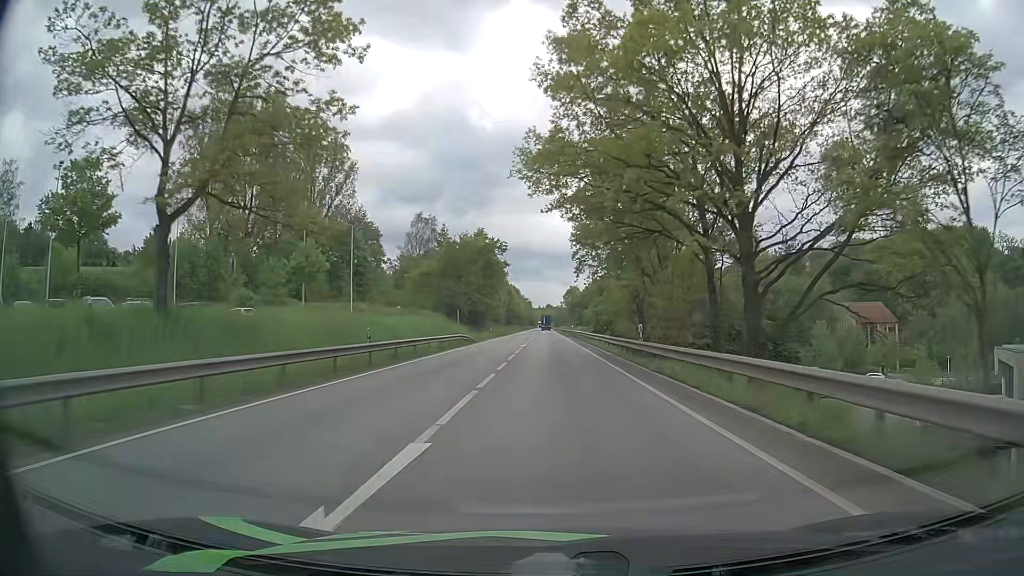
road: primary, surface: asphalt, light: Day
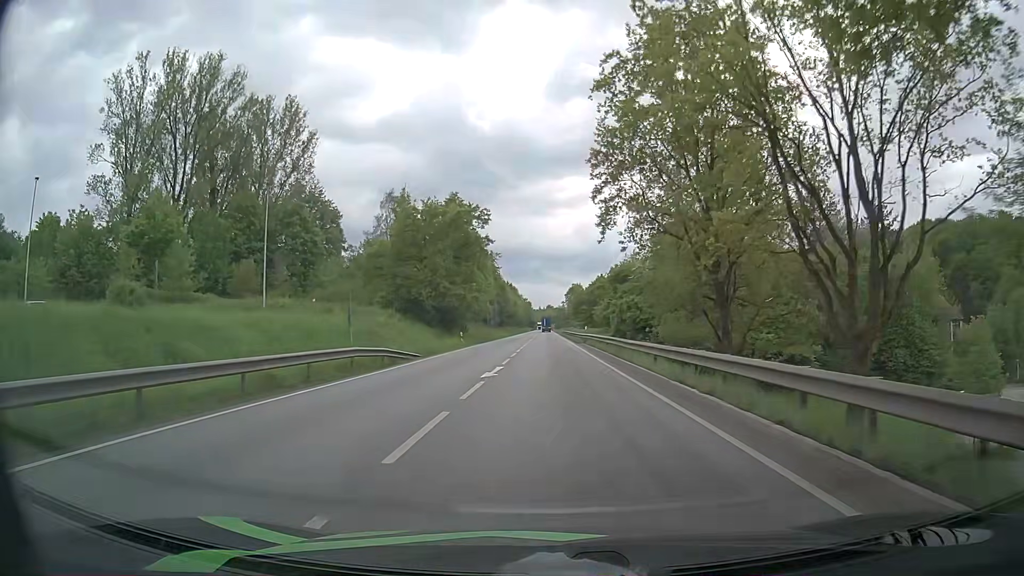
(-0.1, +26.3) m; 0°
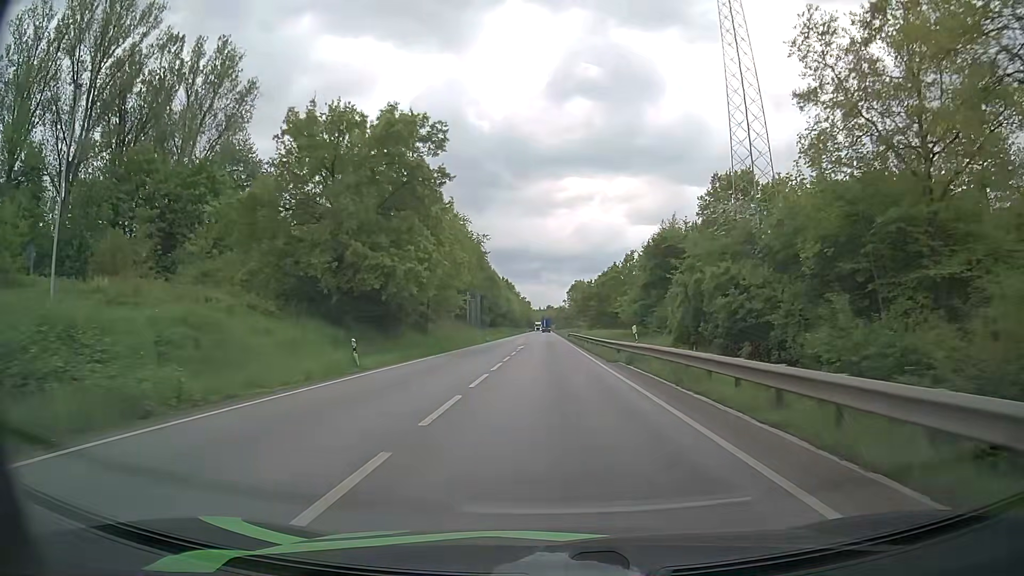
(-0.1, +27.8) m; 0°
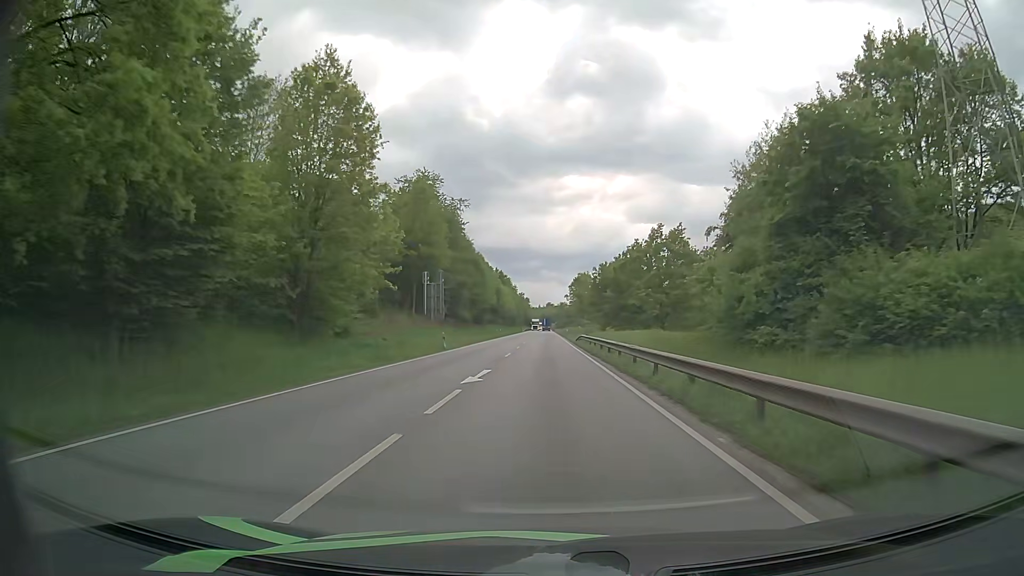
(-0.1, +29.1) m; 0°
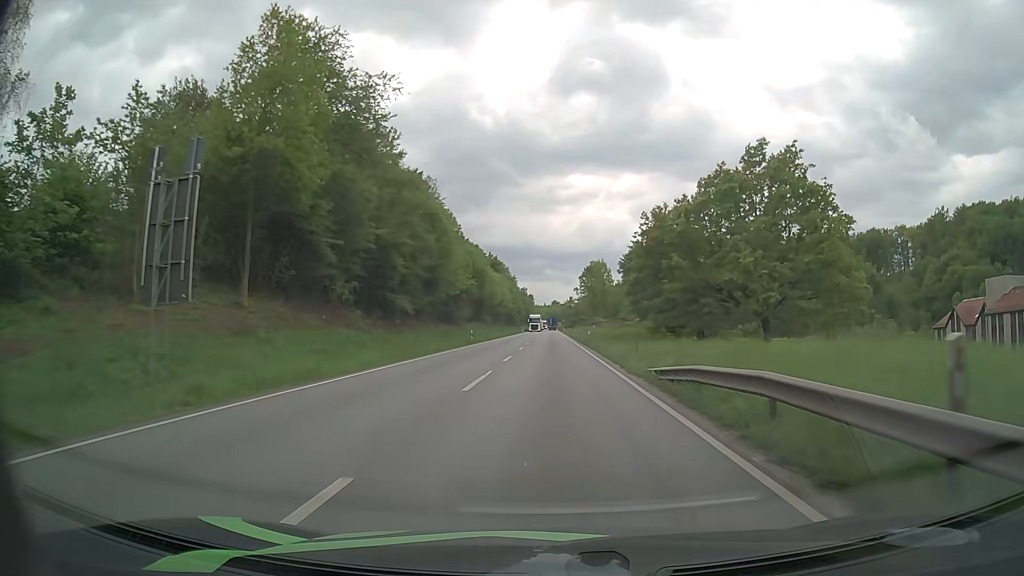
(-0.3, +40.8) m; -1°
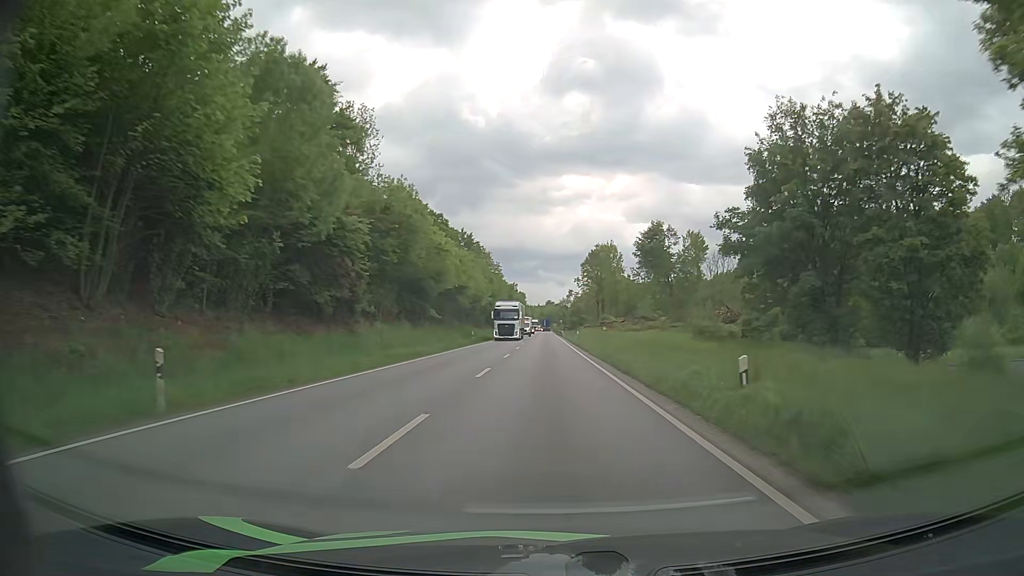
(+0.5, +43.5) m; +1°
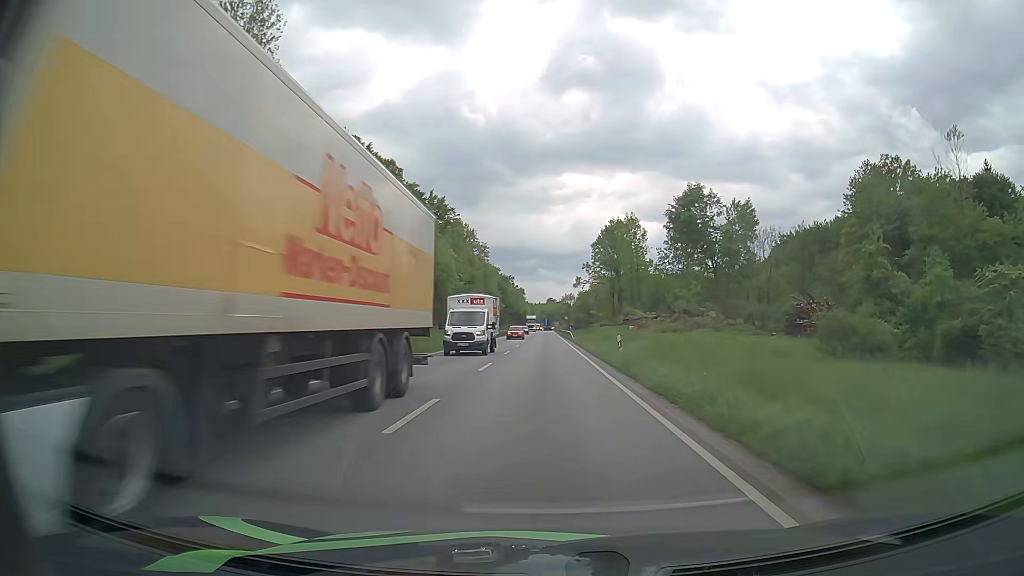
(+0.1, +34.4) m; 0°
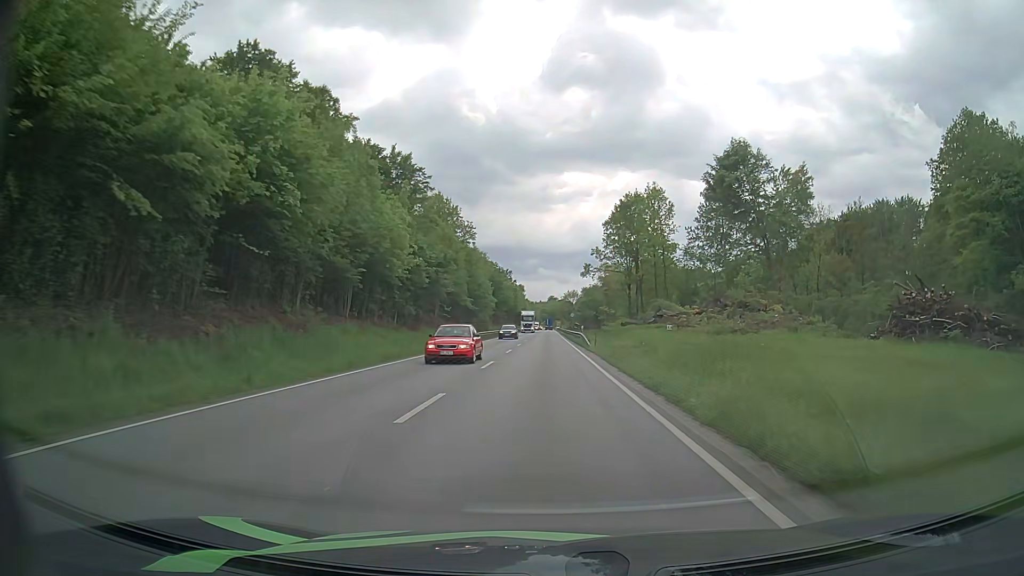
(-0.1, +23.3) m; 0°
(0, +10) (0, +20) (0, +30) (0, +40) (0, +50) (0, +60) (0, +70) (0, +80) (0, +90) (0, +100) m
